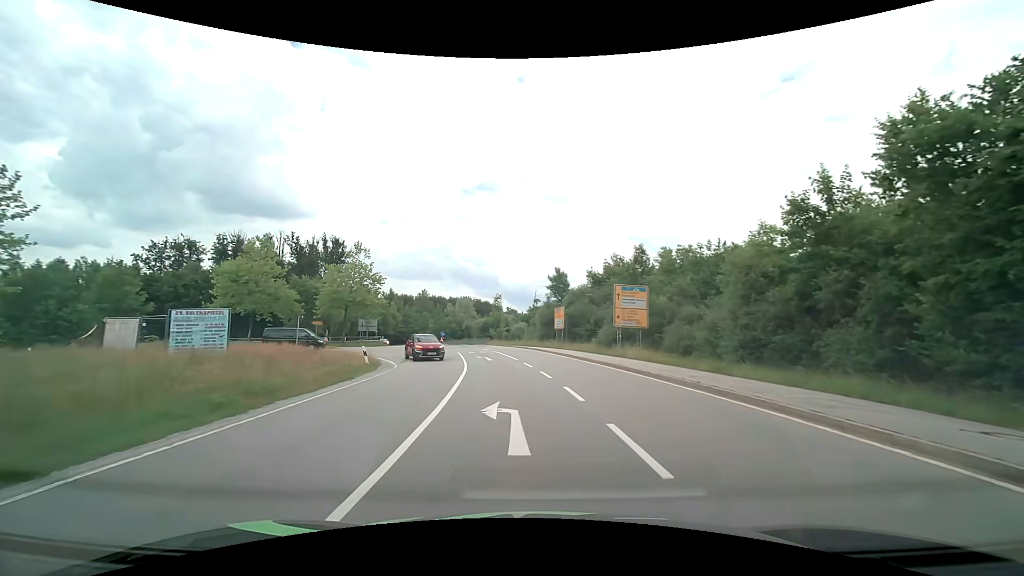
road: secondary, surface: asphalt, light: Day
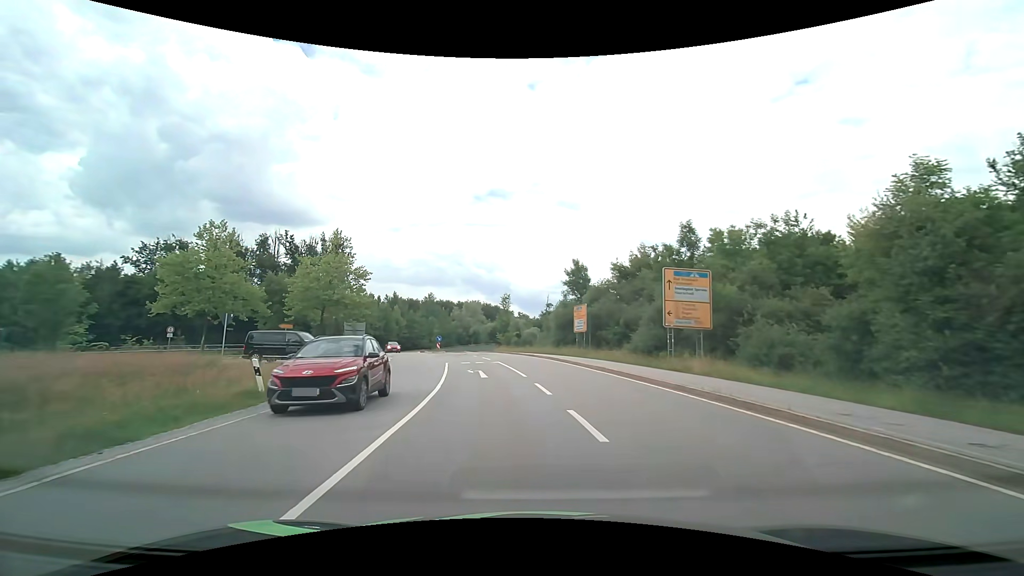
(-0.1, +10.1) m; -2°
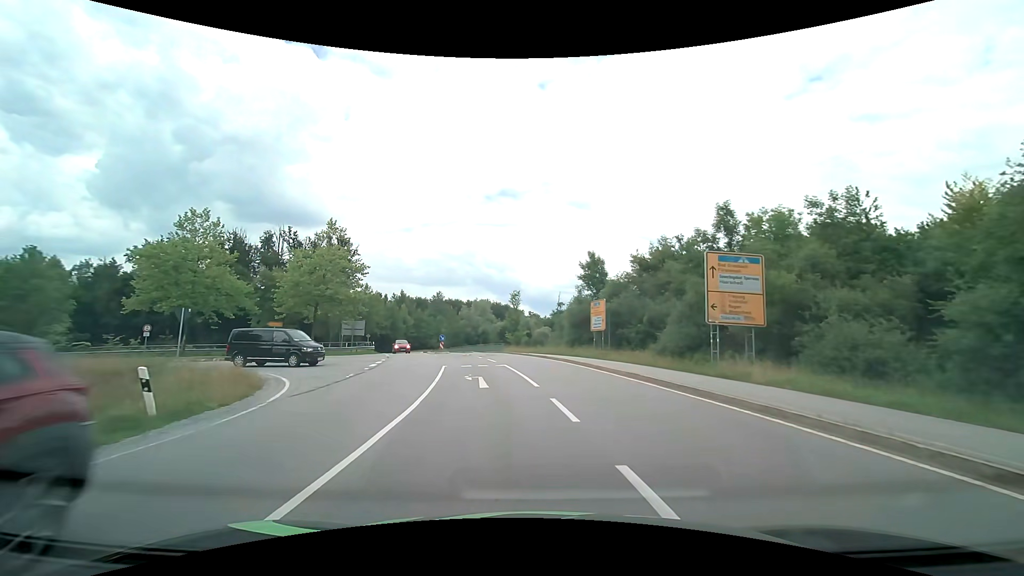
(0.0, +4.3) m; -1°
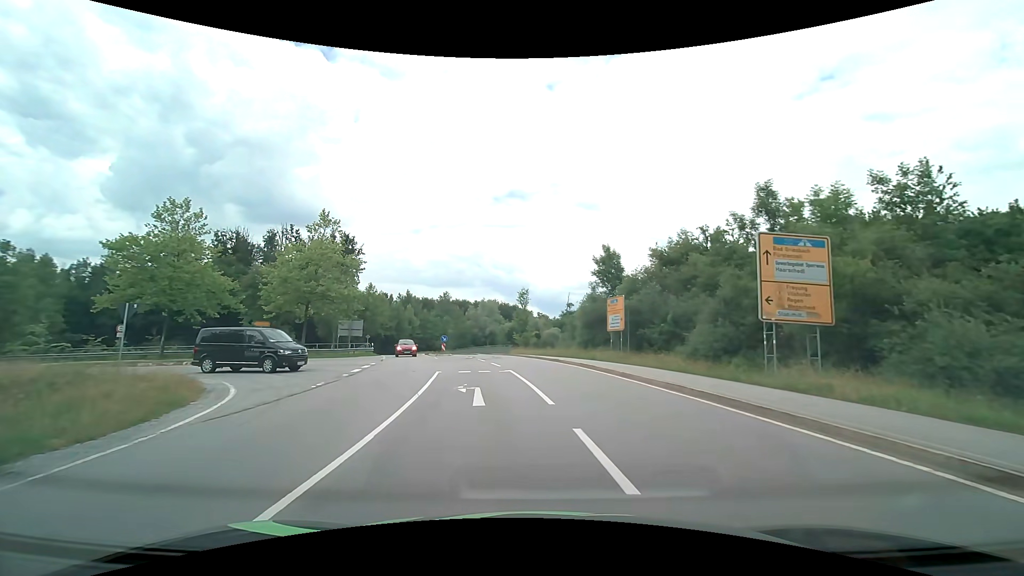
(0.0, +3.7) m; -1°
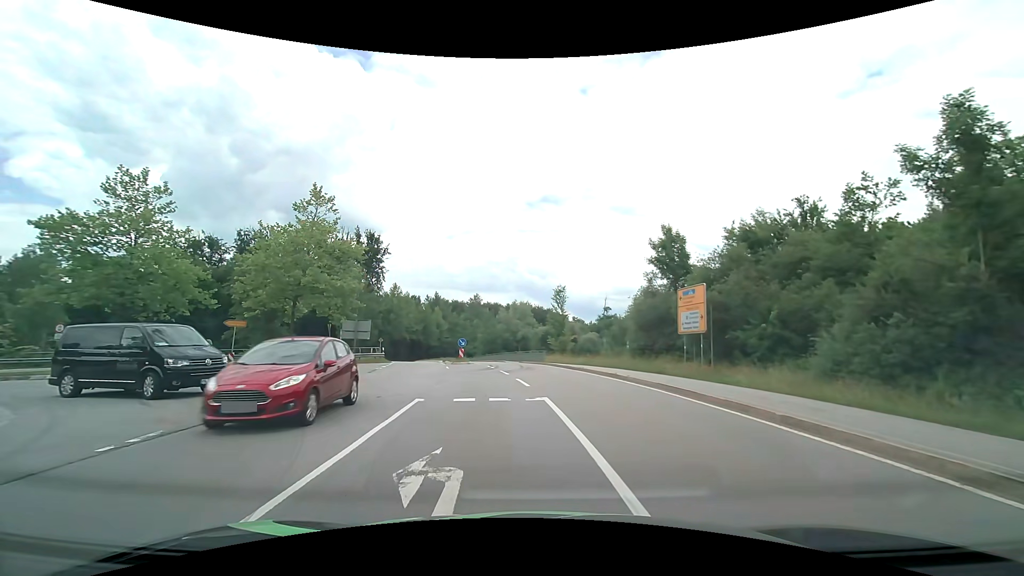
(-0.2, +8.7) m; -4°
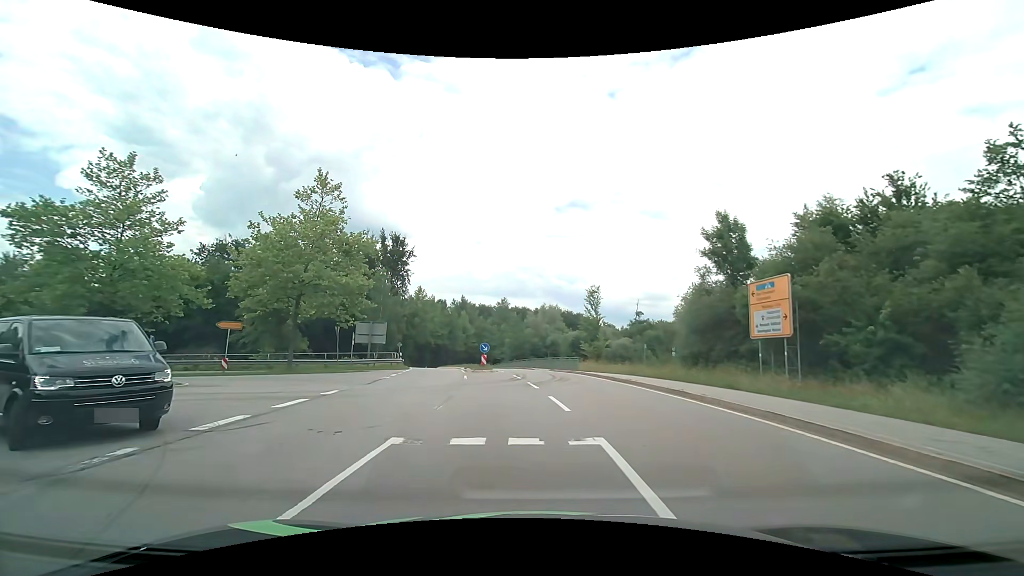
(-0.1, +4.5) m; -3°
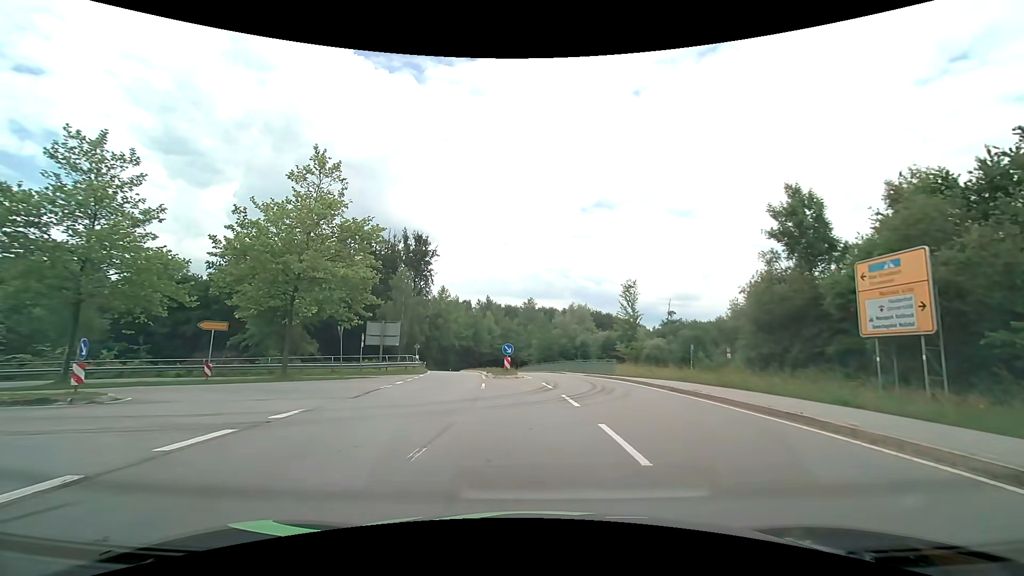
(-0.1, +4.6) m; -3°
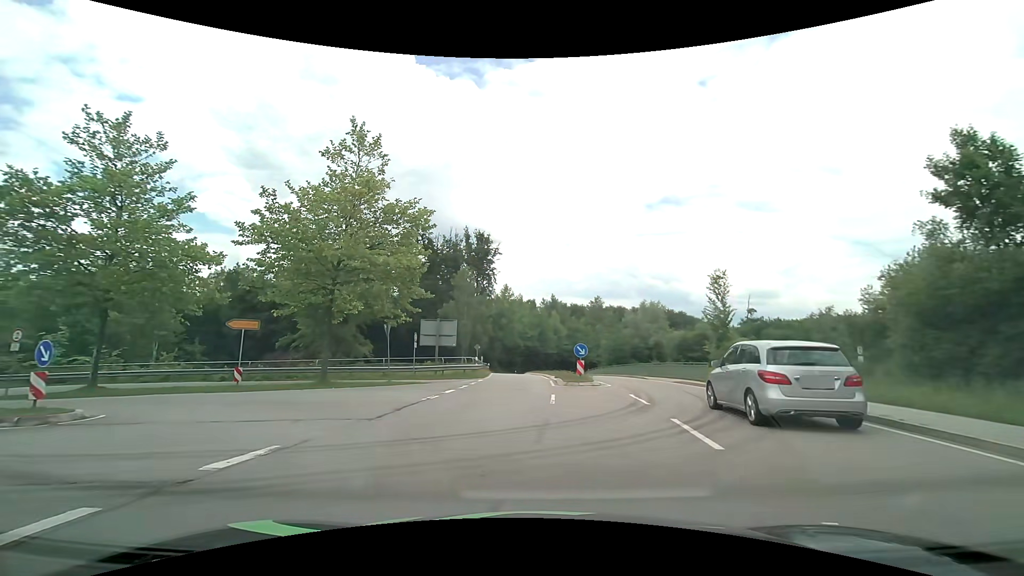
(-0.3, +4.6) m; -8°
(-2, +10) (-9, +16) (-19, +16) (-29, +14) (-38, +10) (-47, +5) (-56, +1) (-65, -2) (-75, -3) (-85, -1) m
